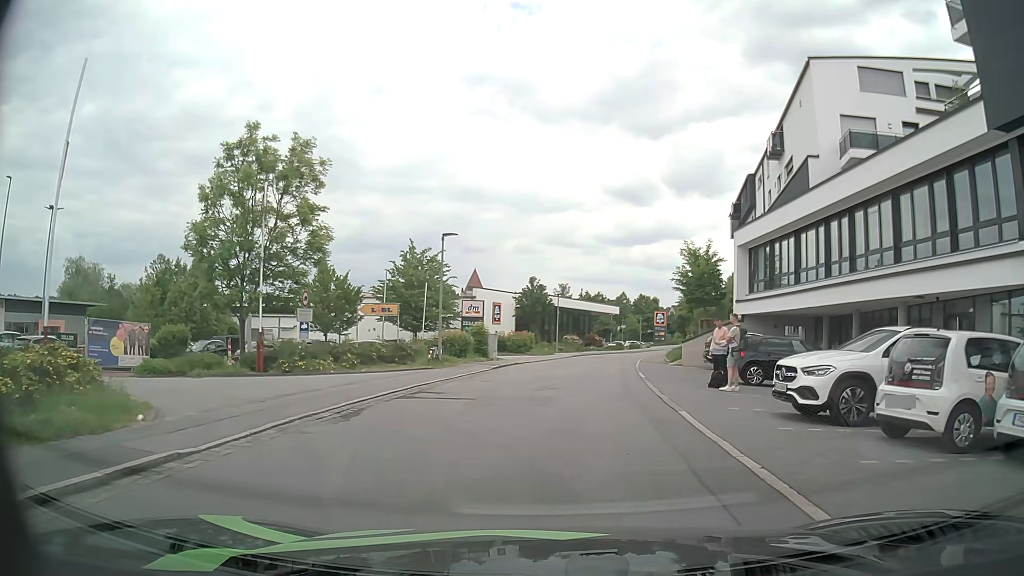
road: residential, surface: asphalt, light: Day
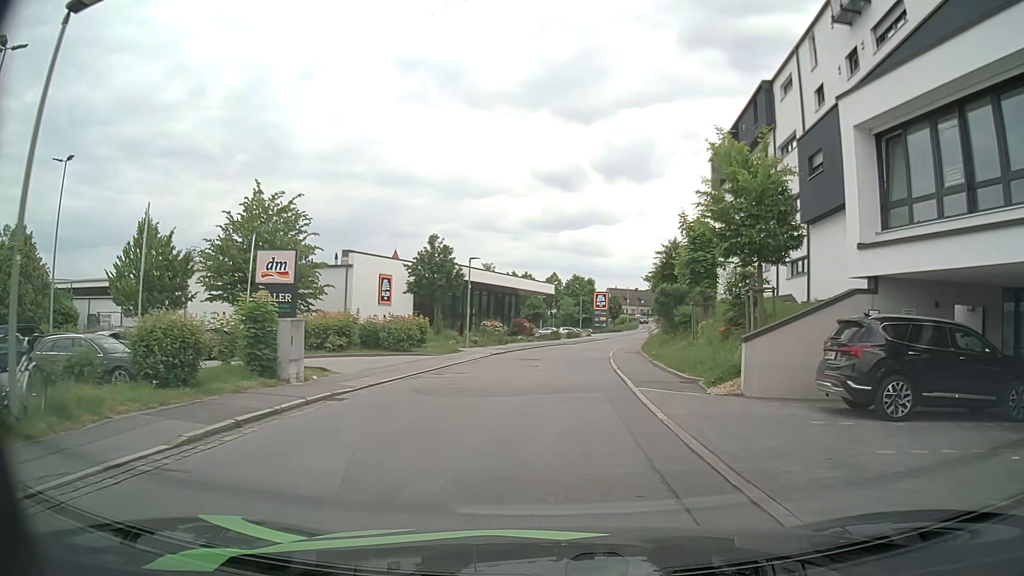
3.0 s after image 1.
(+0.9, +19.6) m; +7°
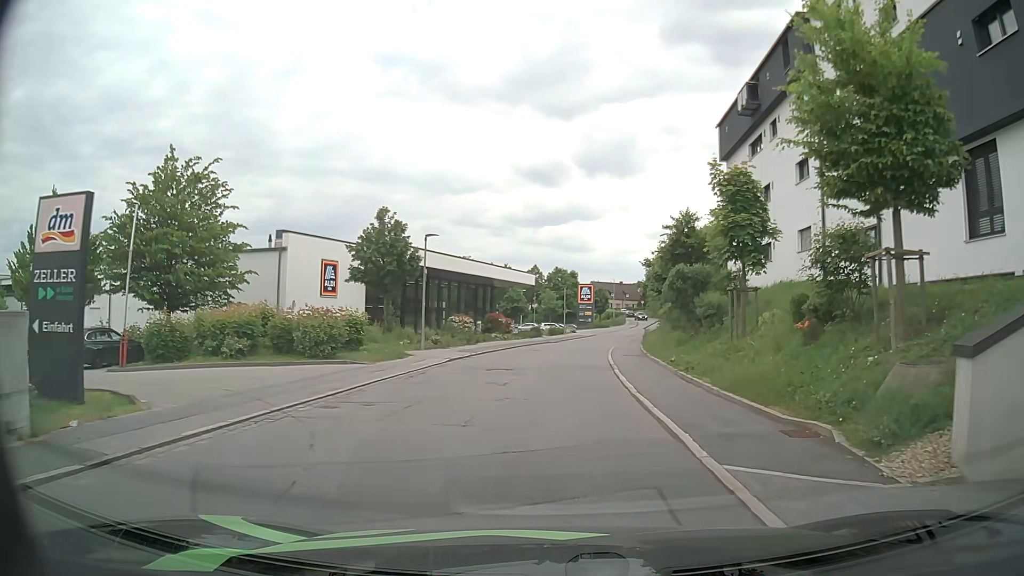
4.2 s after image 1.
(-0.1, +8.3) m; +1°
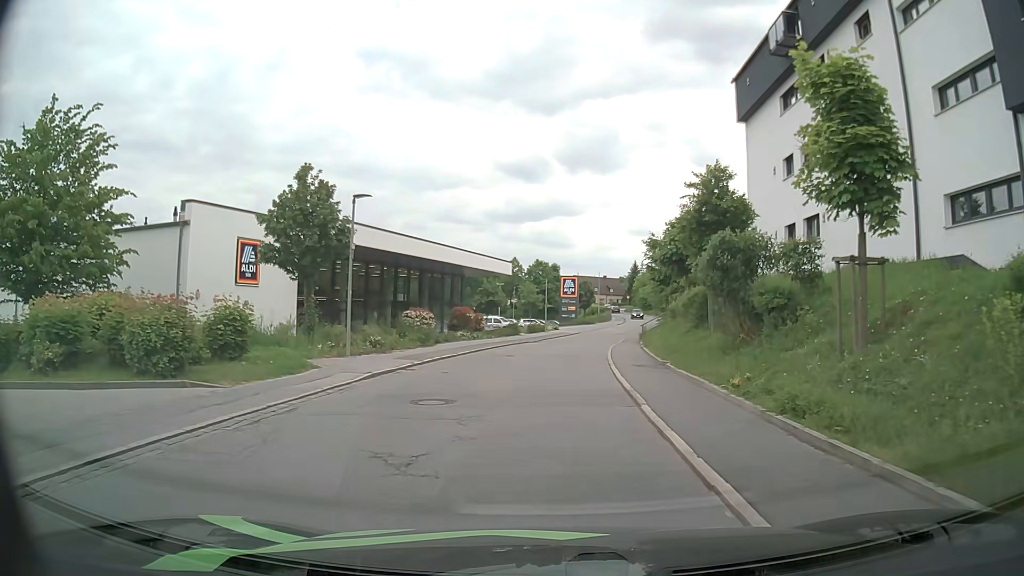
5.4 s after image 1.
(+0.1, +8.6) m; +2°
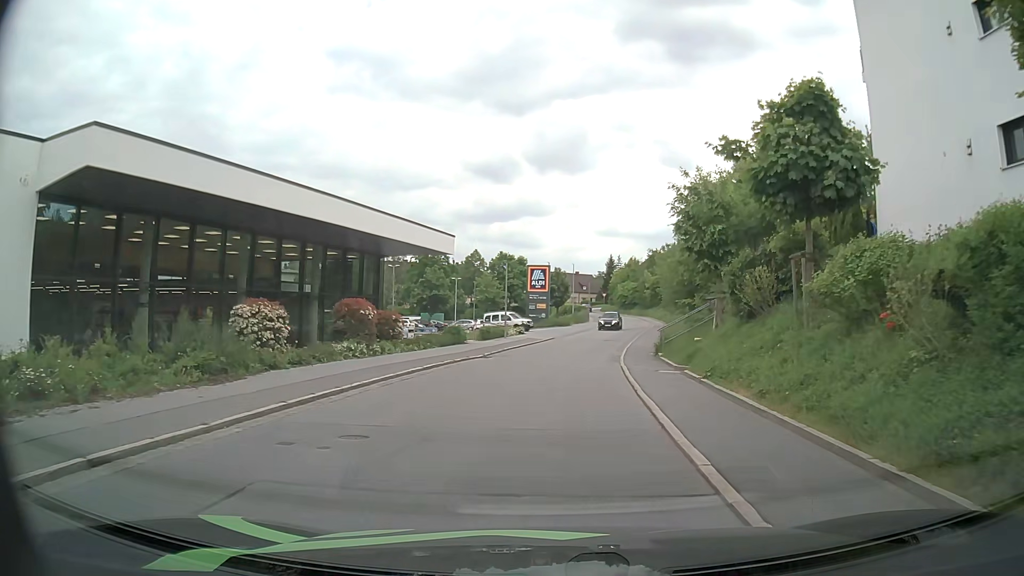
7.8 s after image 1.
(+0.3, +17.6) m; +2°
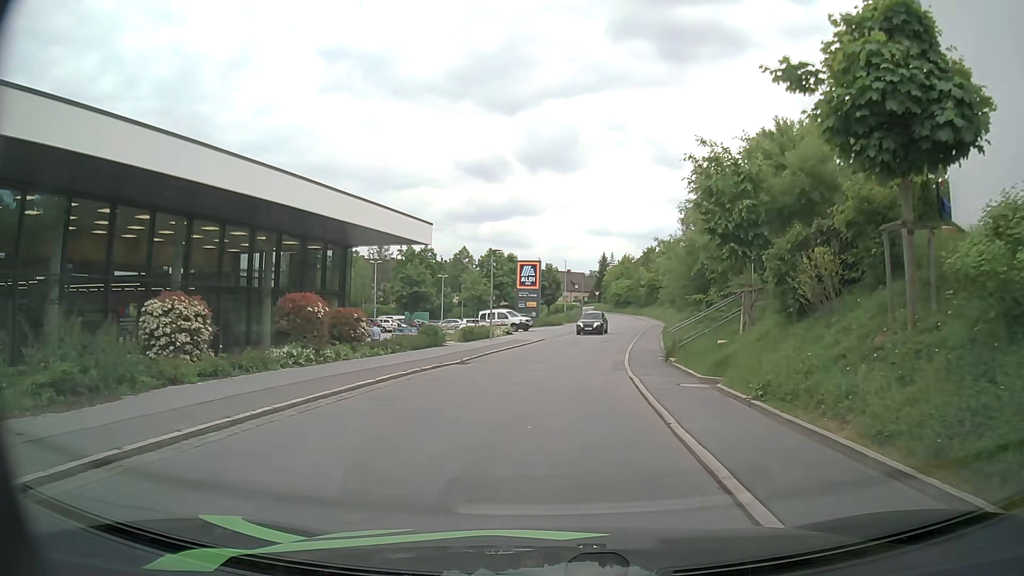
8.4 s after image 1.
(0.0, +4.4) m; +1°
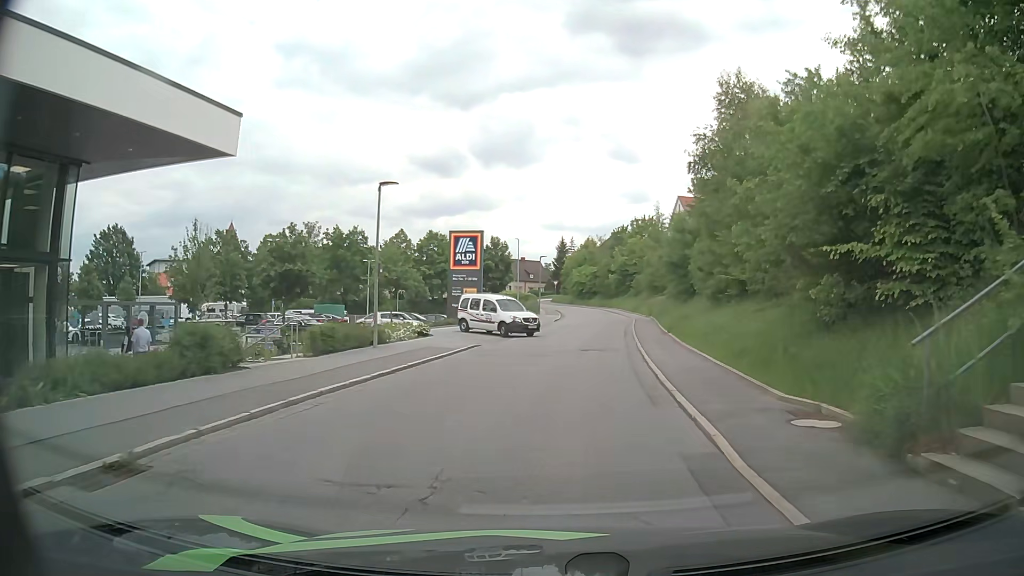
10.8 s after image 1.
(+0.6, +17.8) m; +4°
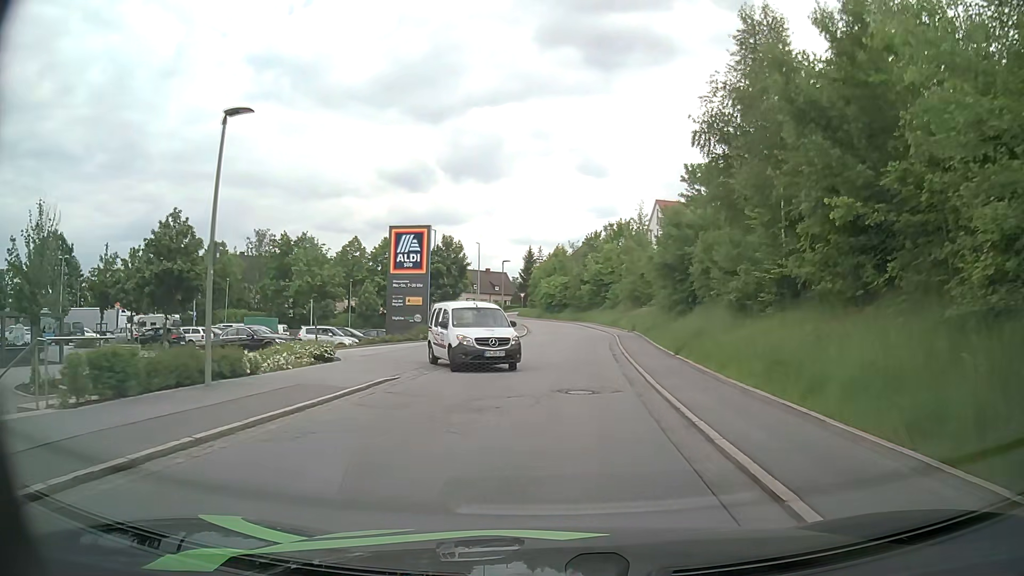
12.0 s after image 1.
(+0.2, +8.9) m; +3°
(0, +10) (+1, +20) (+1, +30) (+2, +40) (+2, +50) (+2, +60) (+1, +70) (-1, +80) (-5, +89) (-9, +98) m
